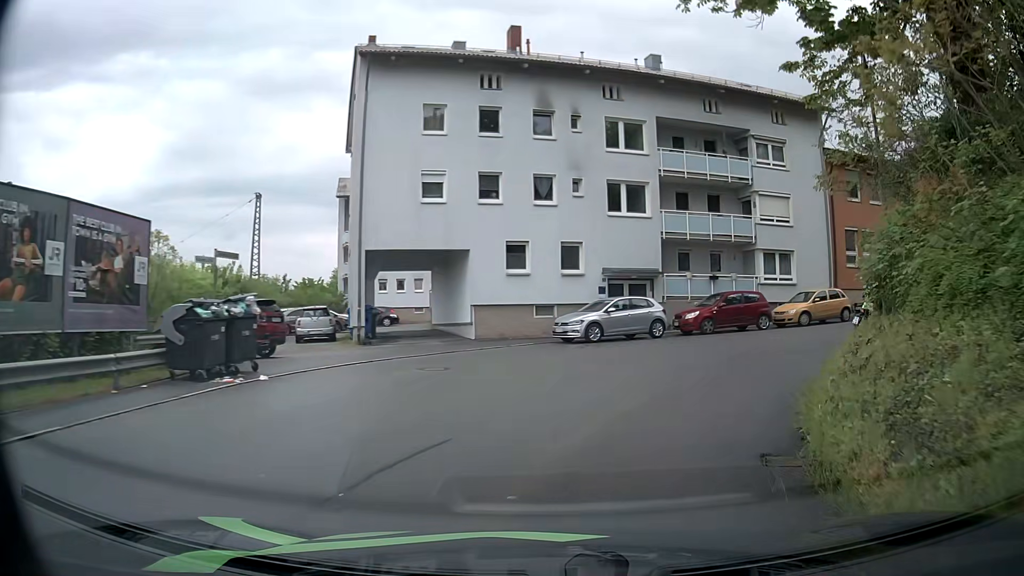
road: residential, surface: asphalt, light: Day
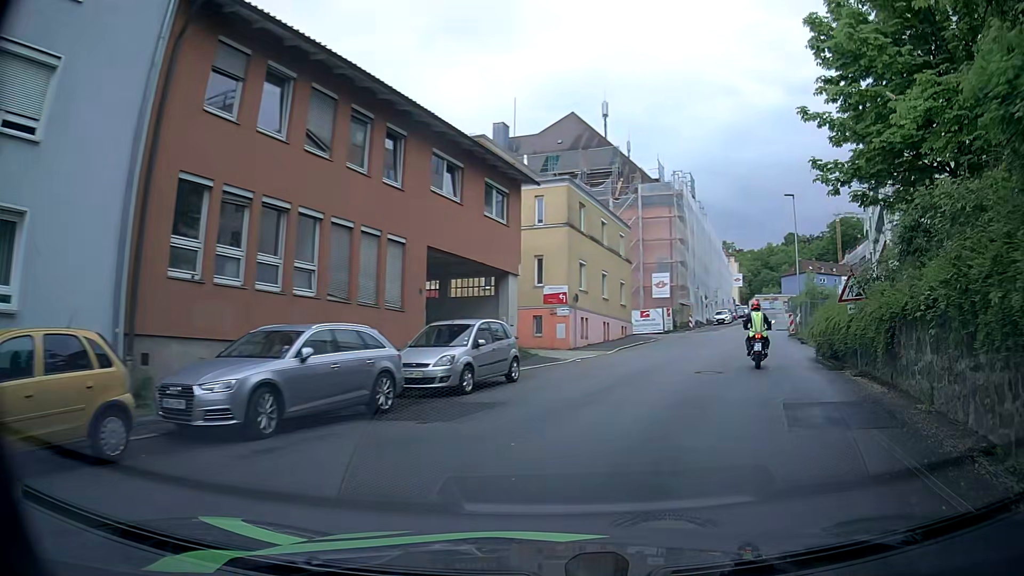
(+8.9, +19.5) m; +53°
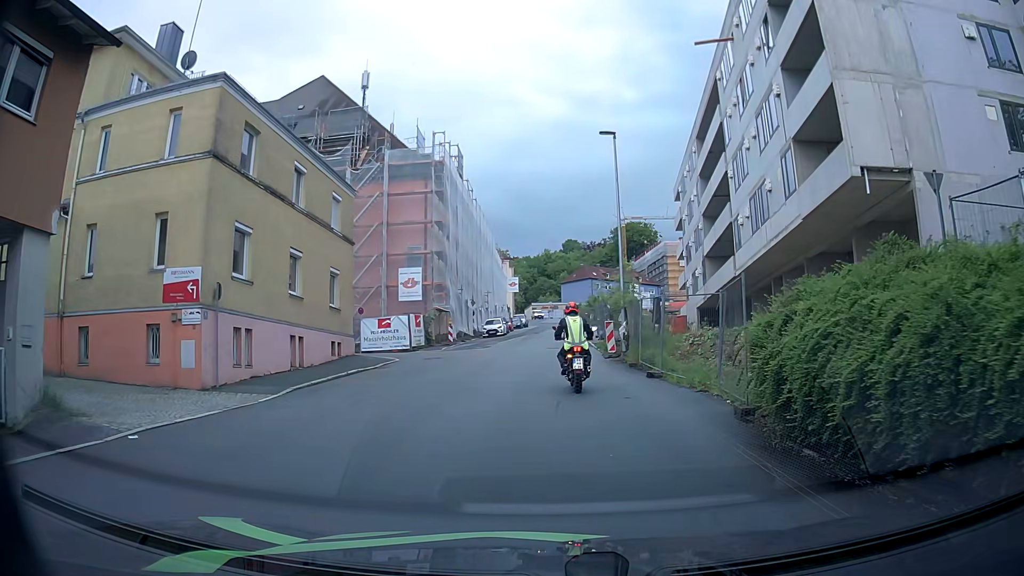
(+3.6, +14.8) m; +20°
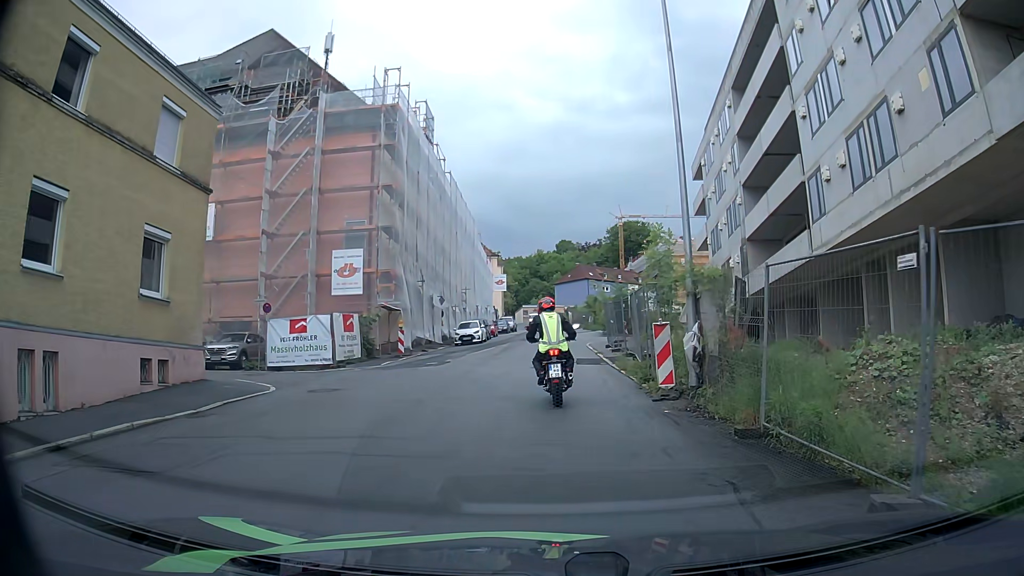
(0.0, +12.2) m; 0°
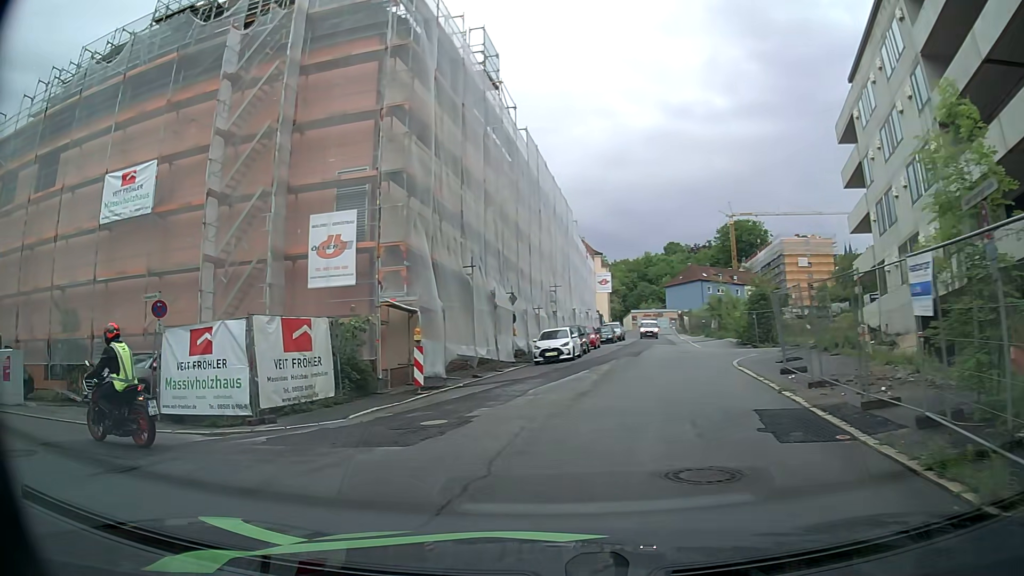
(-0.2, +13.2) m; -10°
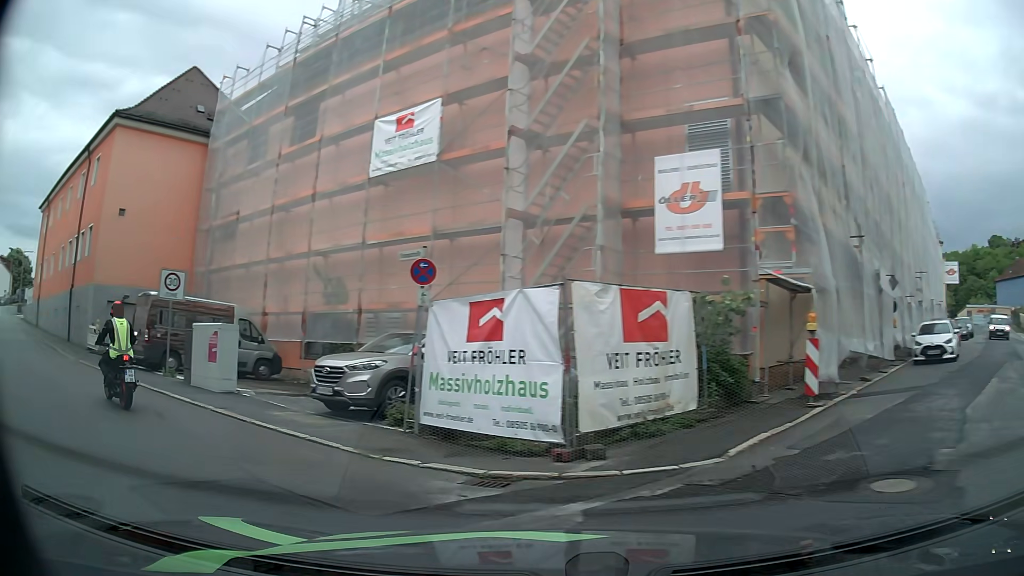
(-1.0, +5.1) m; -26°
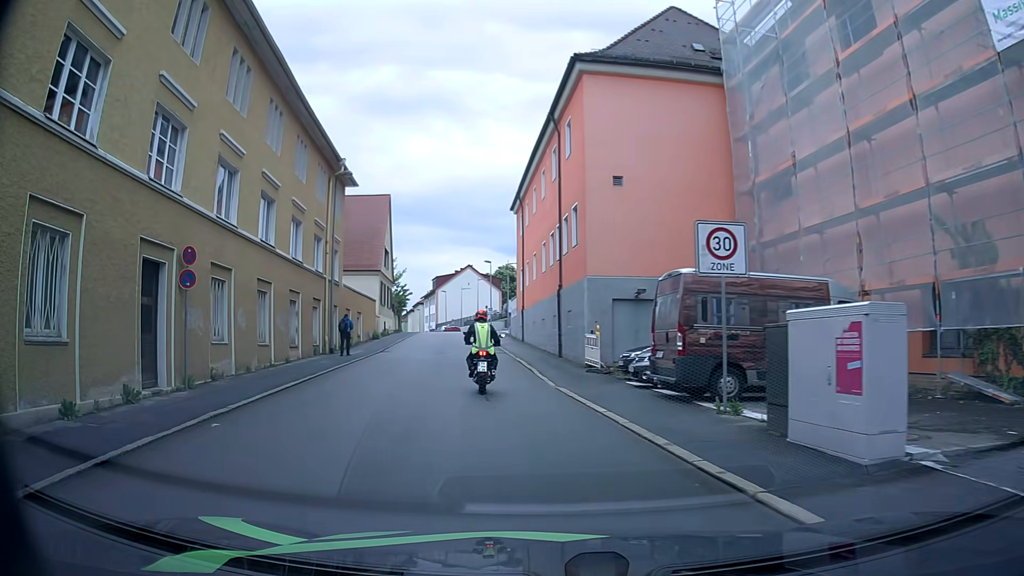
(-4.1, +8.1) m; -45°
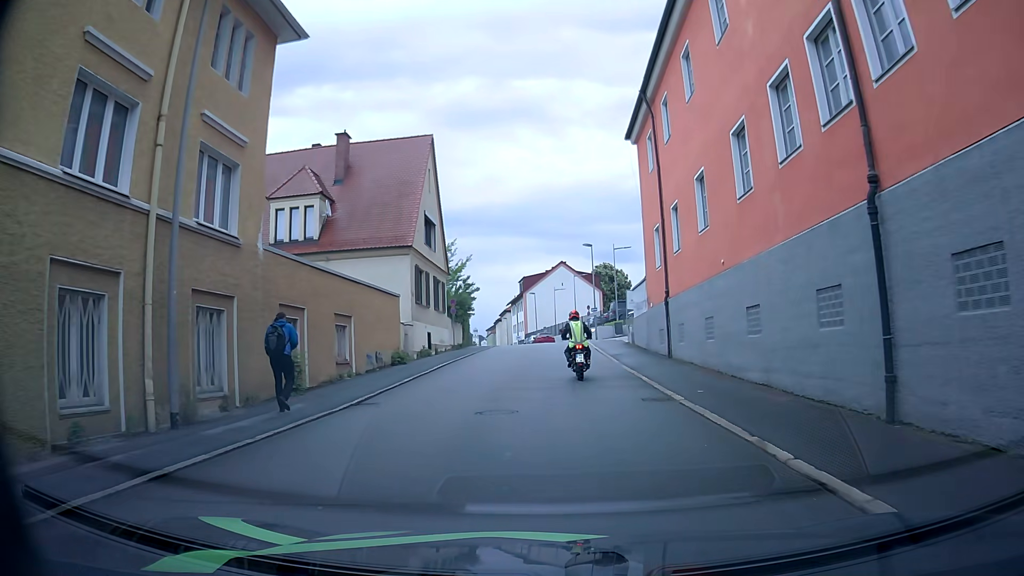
(-3.0, +20.6) m; -11°
(0, +10) (0, +20) (0, +30) (0, +40) (-1, +50) (-2, +60) (-3, +70) (-4, +80) (-6, +90) (-7, +100) m
